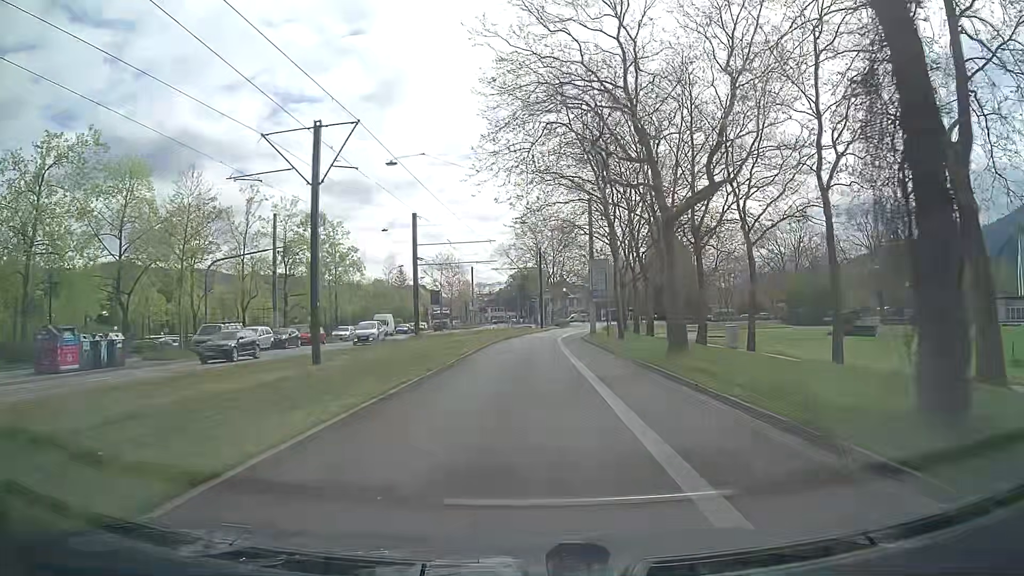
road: secondary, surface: asphalt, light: Day
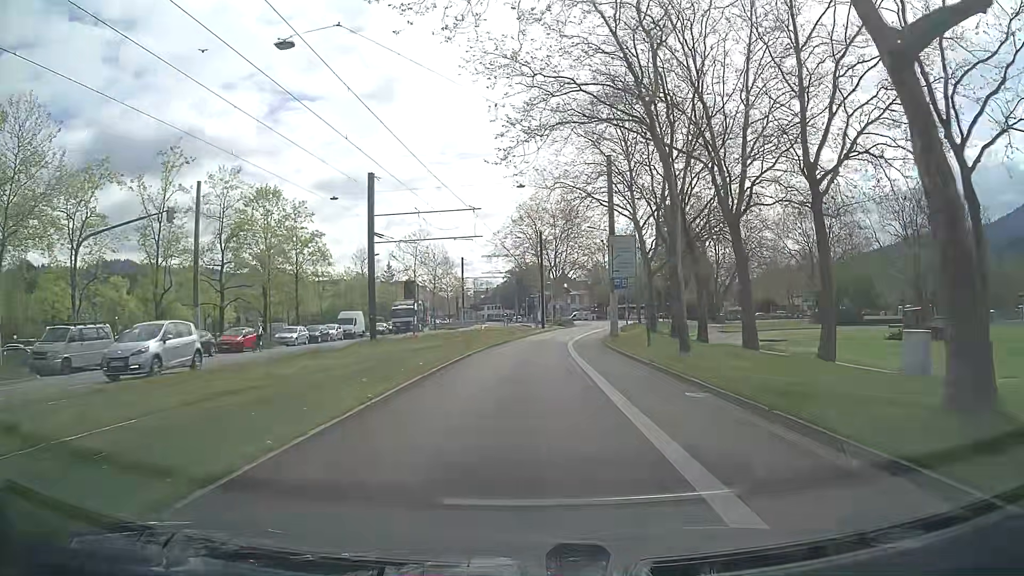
(+0.1, +14.5) m; +1°
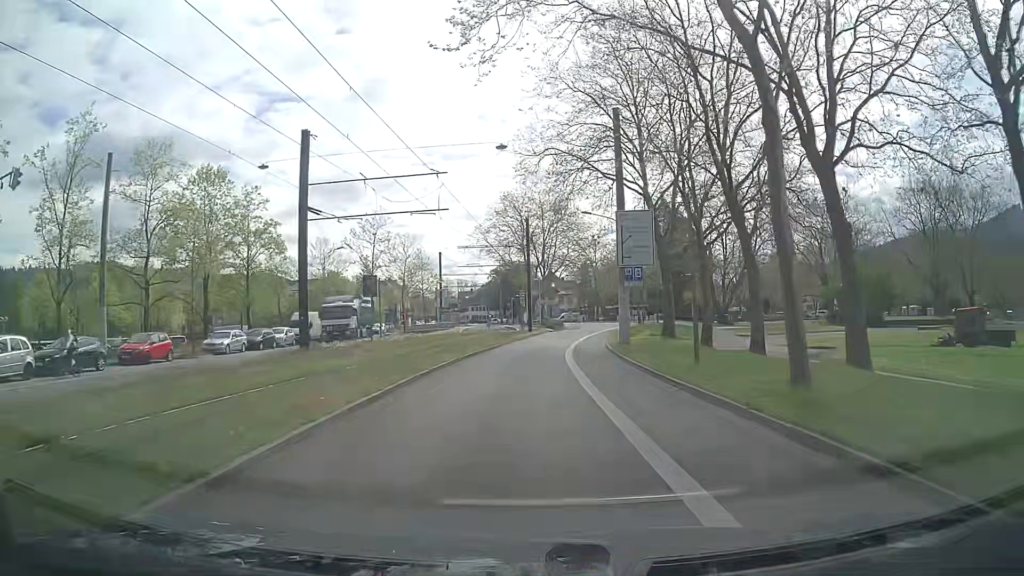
(-0.1, +9.8) m; 0°
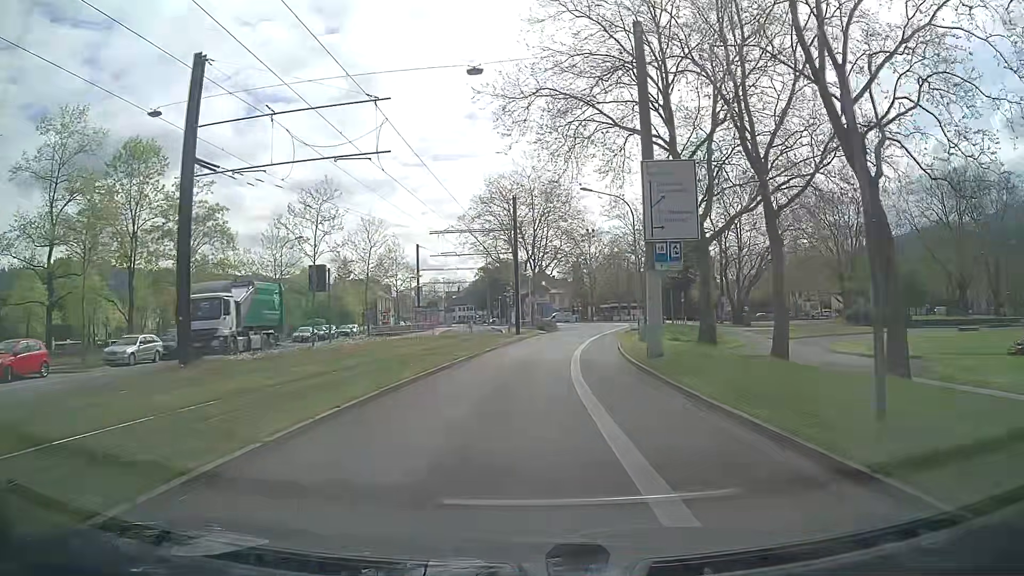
(+0.1, +9.8) m; +1°
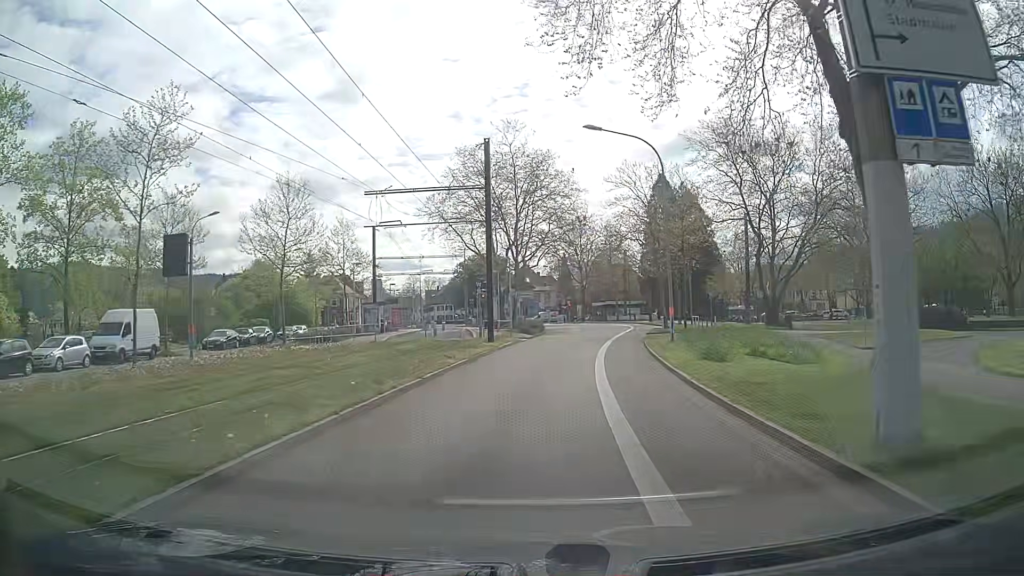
(+0.2, +14.8) m; +1°
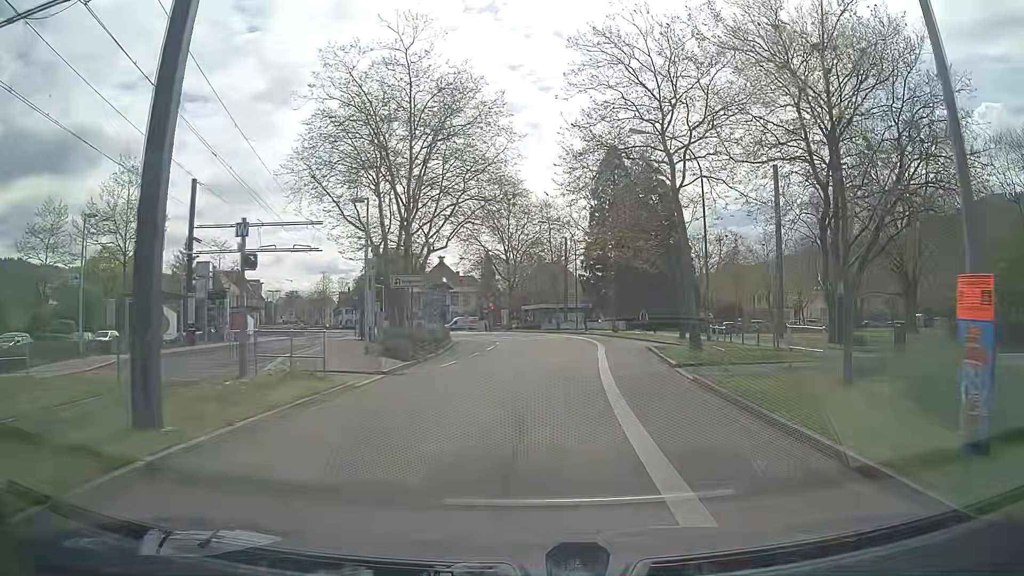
(+1.5, +24.2) m; +7°
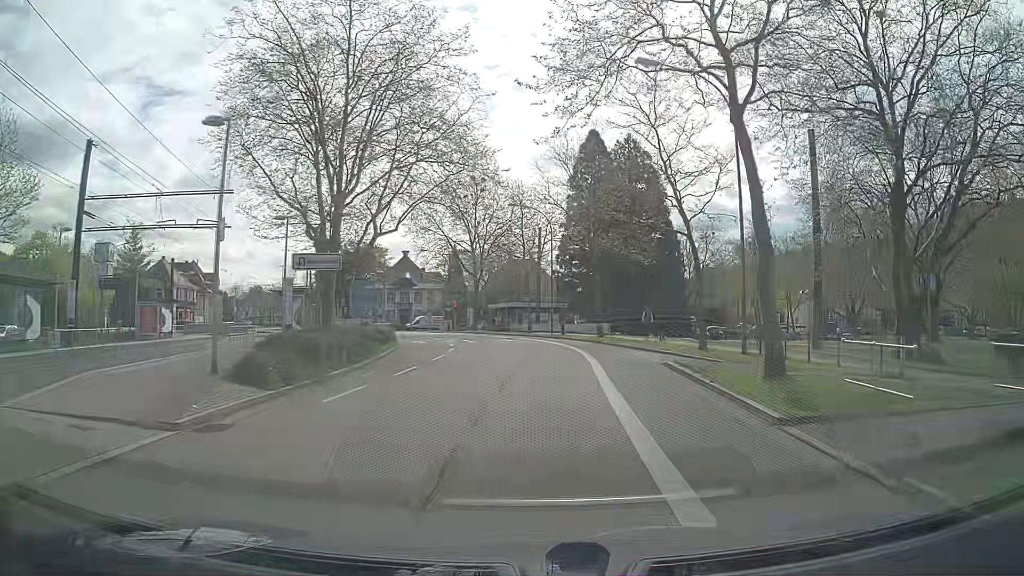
(+0.2, +9.2) m; +2°
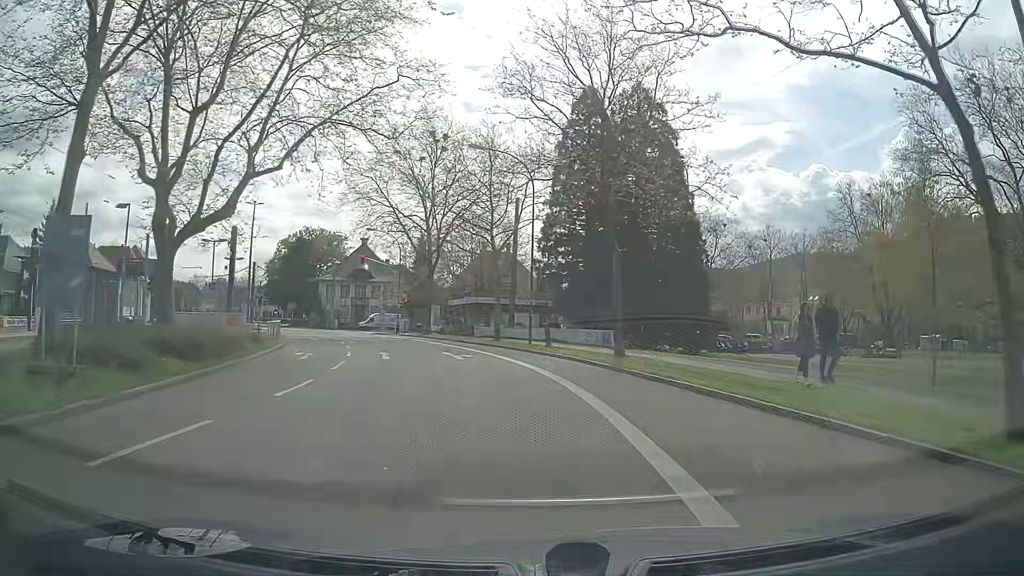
(+0.7, +17.6) m; +2°
